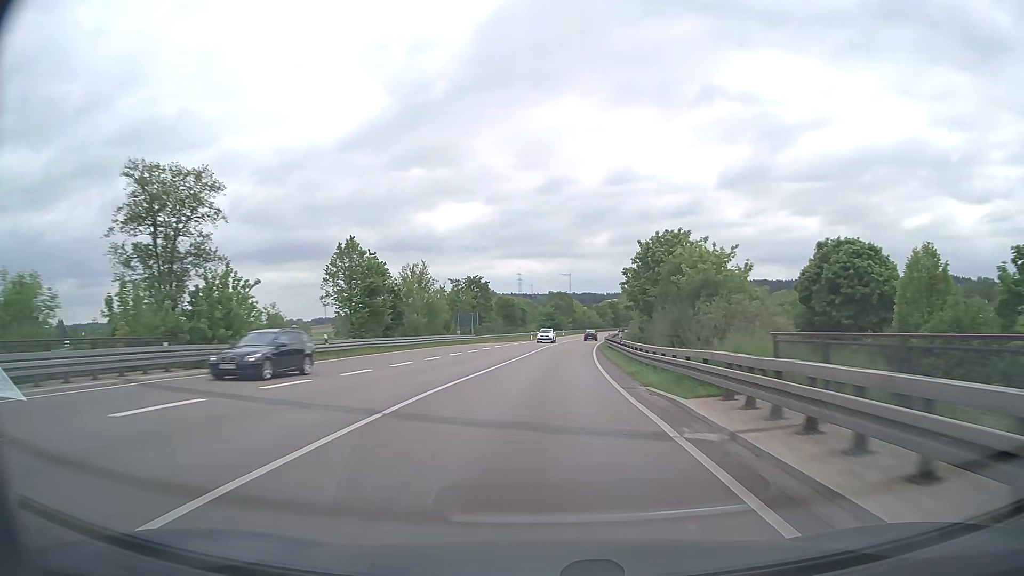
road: trunk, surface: asphalt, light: Day
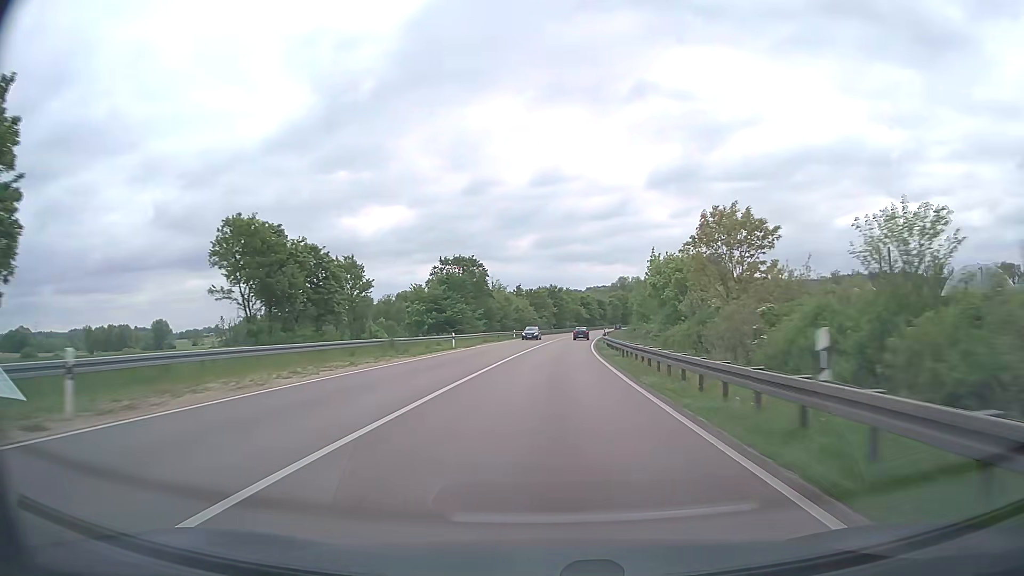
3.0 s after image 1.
(+4.4, +78.8) m; +7°
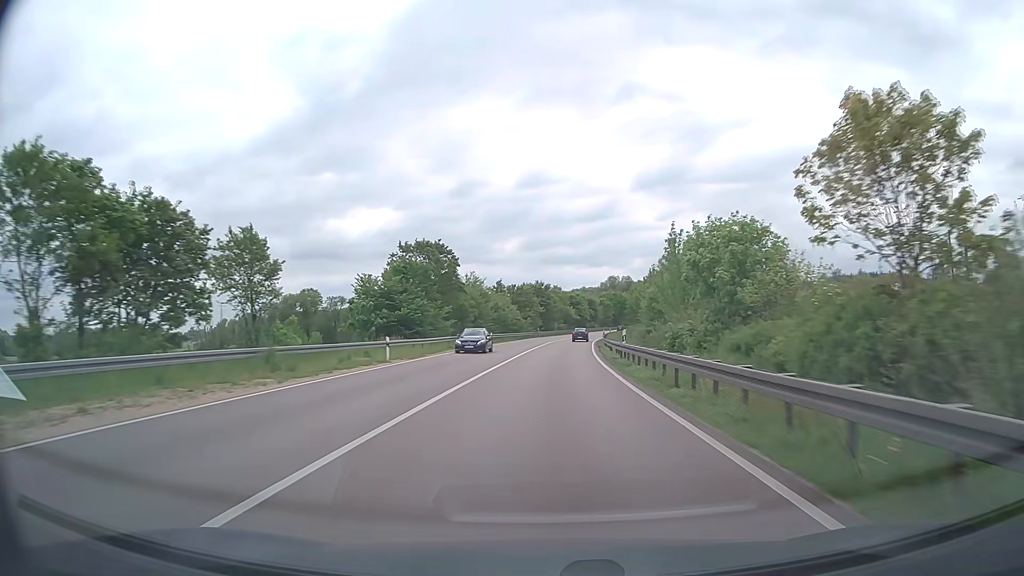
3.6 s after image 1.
(+0.1, +15.7) m; +1°
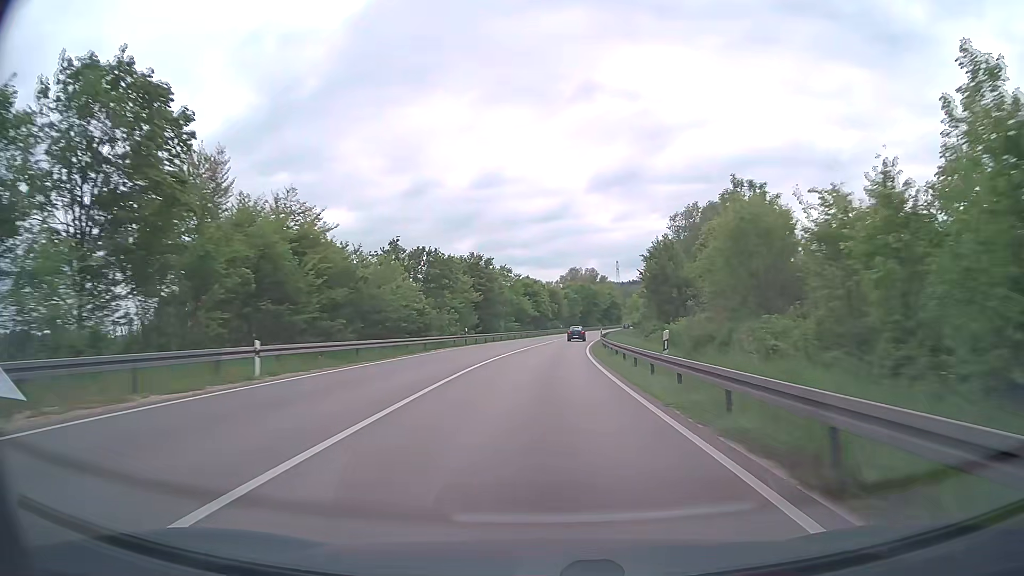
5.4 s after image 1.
(+1.5, +46.5) m; +4°
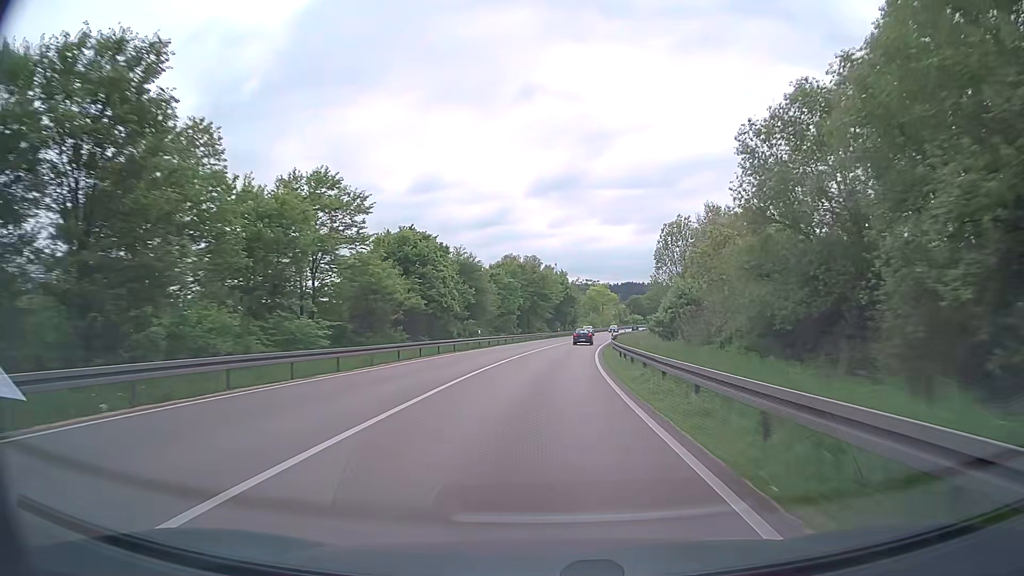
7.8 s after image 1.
(+2.9, +60.7) m; +5°
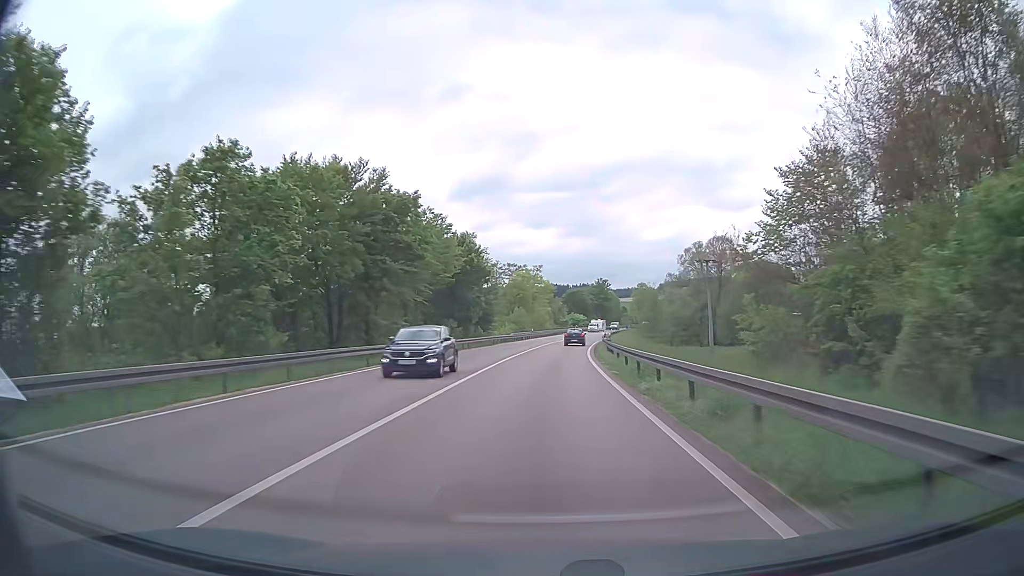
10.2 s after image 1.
(+3.5, +59.8) m; +7°
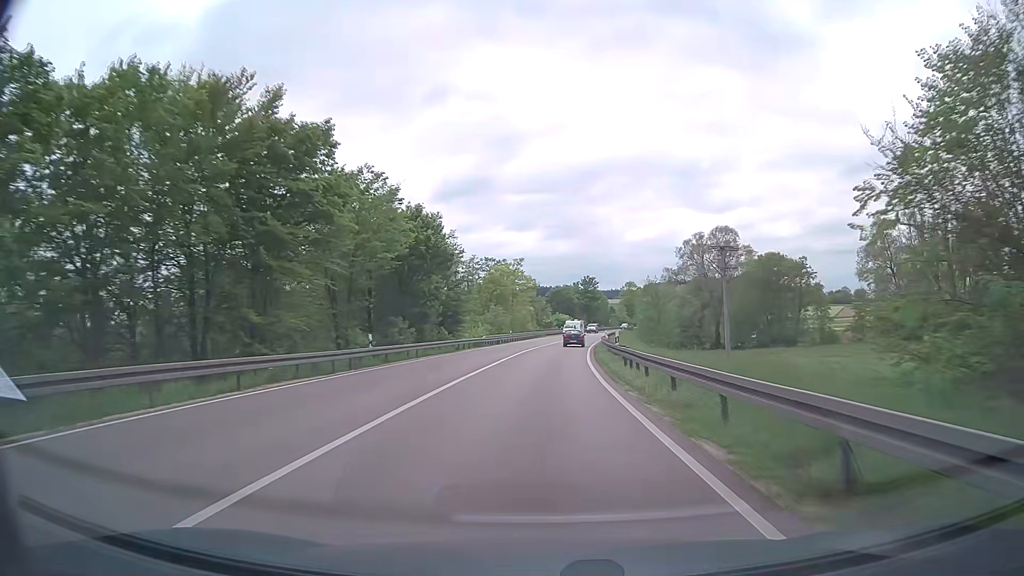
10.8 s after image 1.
(+0.1, +14.9) m; +2°
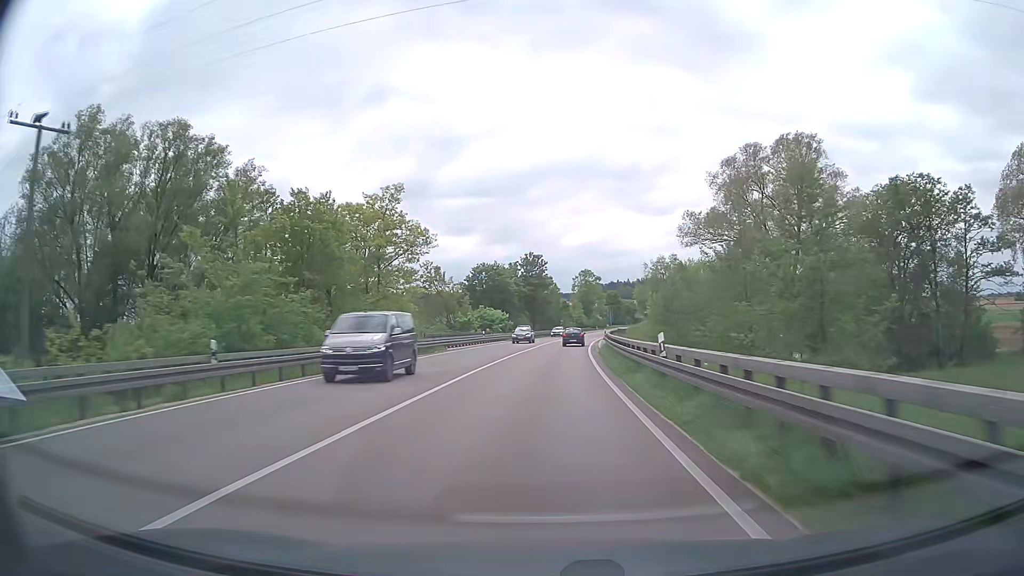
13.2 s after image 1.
(+2.5, +59.6) m; +5°
(0, +10) (0, +20) (+1, +30) (+1, +40) (+2, +50) (+3, +60) (+4, +70) (+5, +80) (+6, +90) (+8, +100) m
